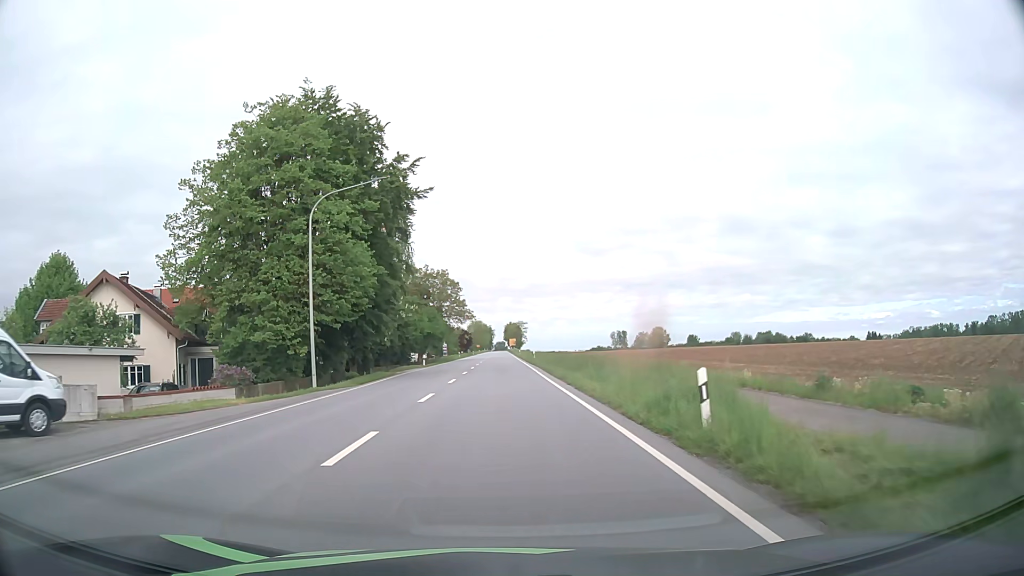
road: primary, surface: asphalt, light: Day
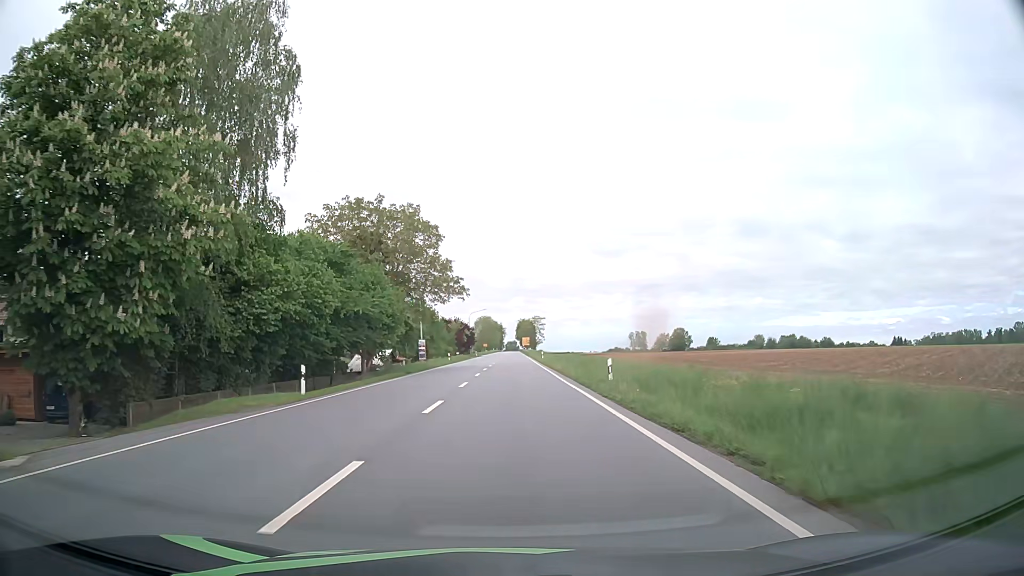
(-0.4, +39.0) m; -1°
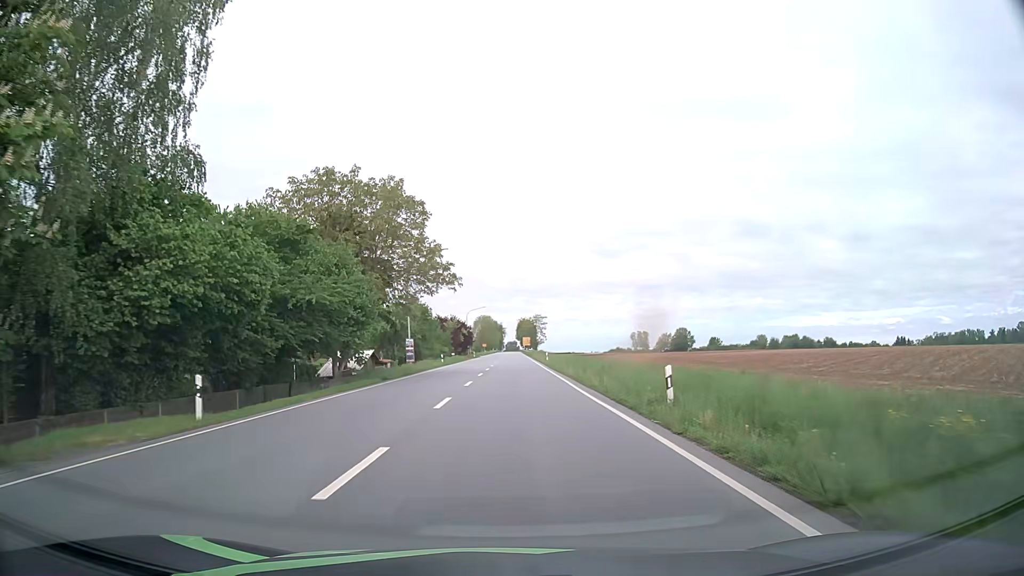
(0.0, +7.8) m; 0°
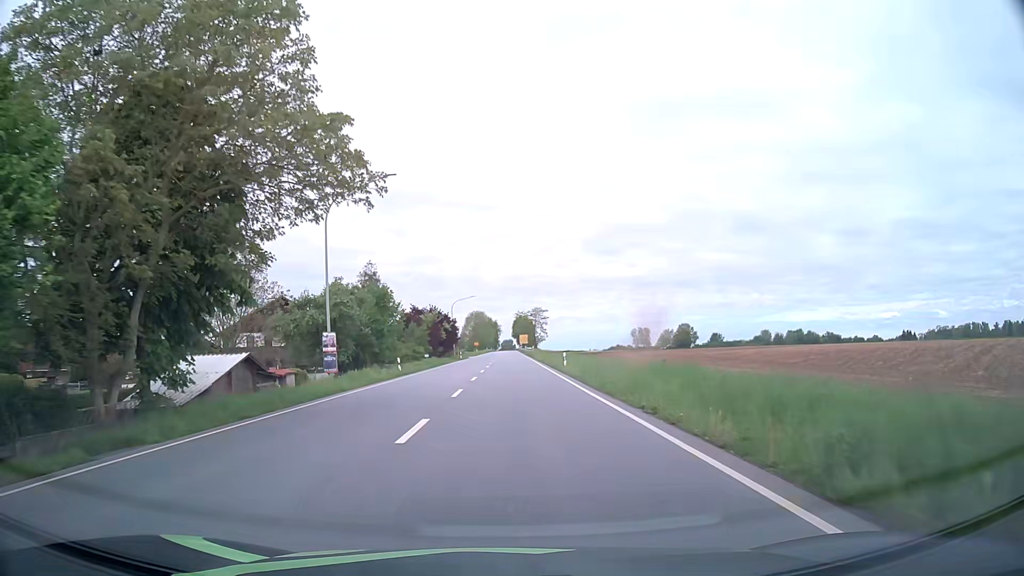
(0.0, +23.6) m; 0°
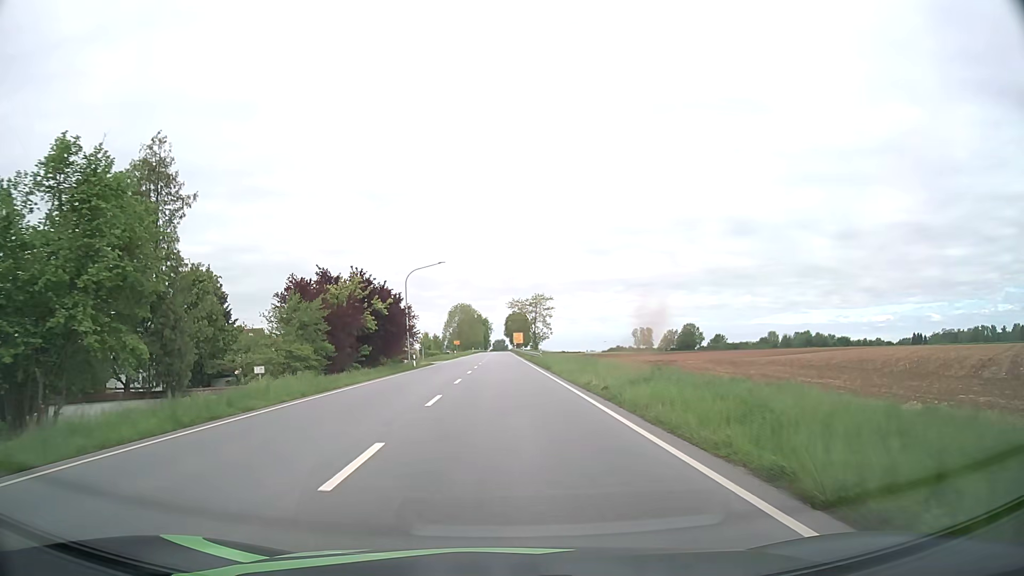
(+0.1, +39.6) m; 0°
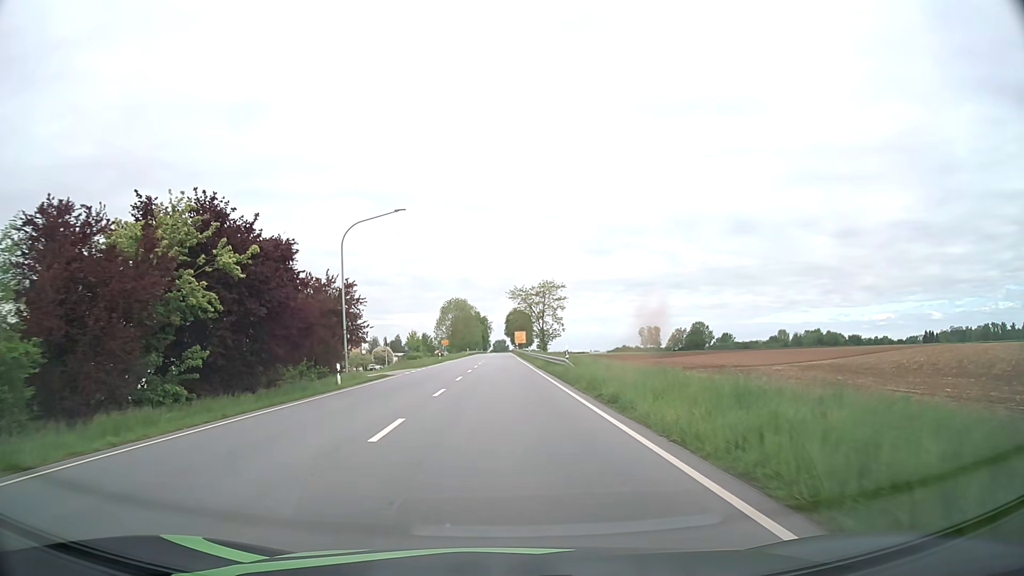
(0.0, +23.9) m; 0°
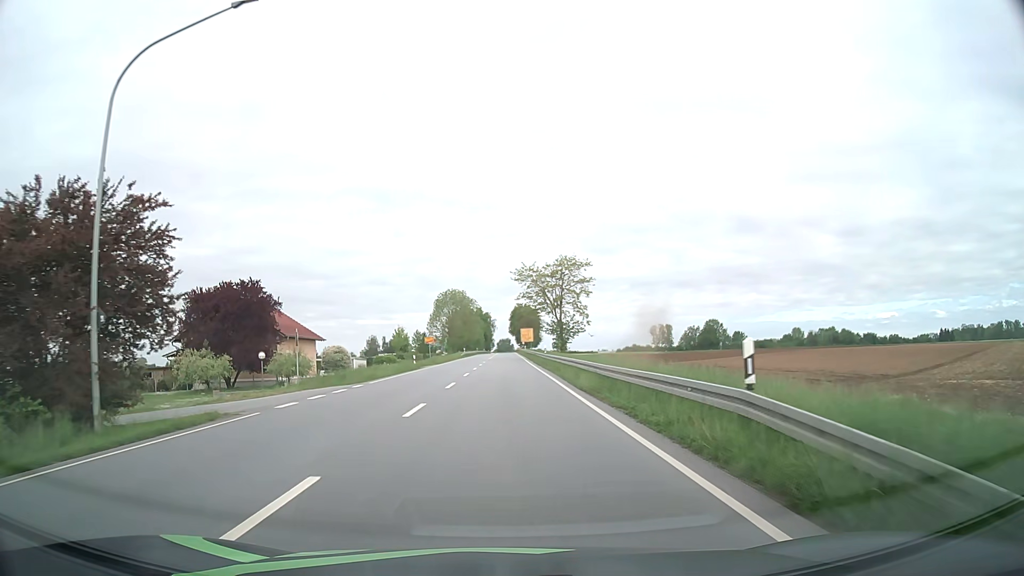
(-0.1, +23.9) m; 0°
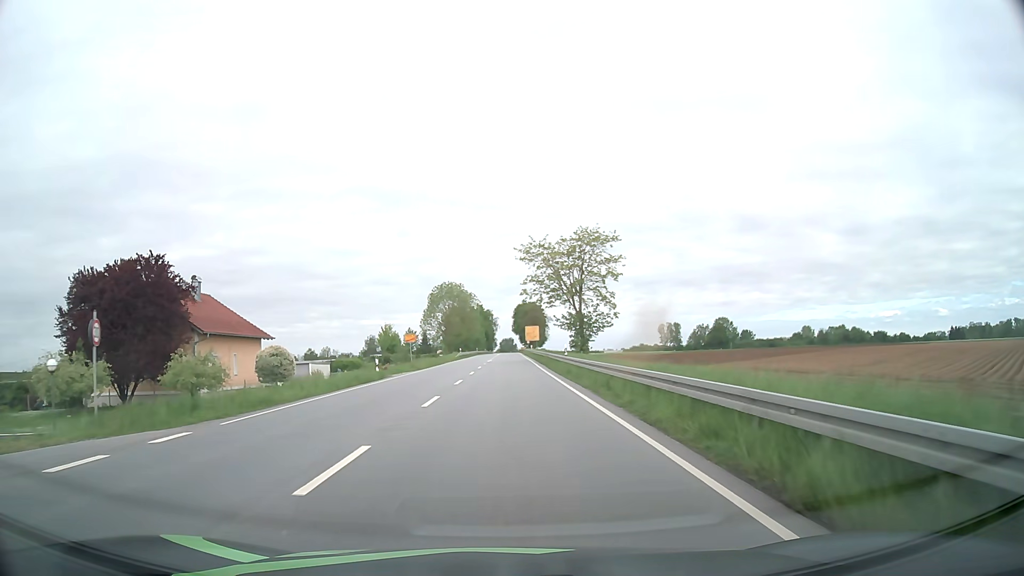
(-0.1, +16.0) m; 0°
(0, +10) (0, +20) (0, +30) (0, +40) (0, +50) (0, +60) (0, +70) (0, +80) (0, +90) (0, +100) m
